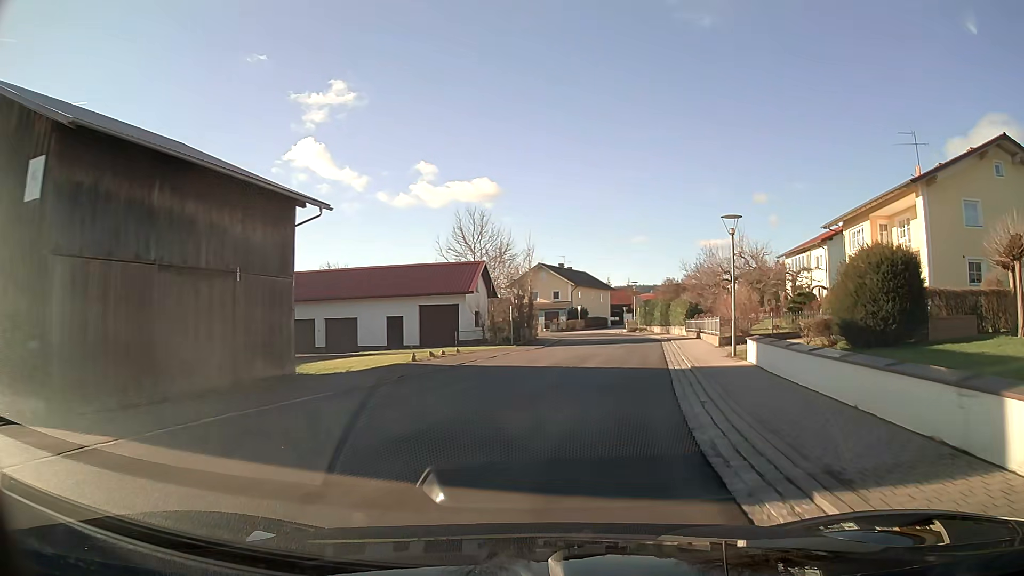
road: secondary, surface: asphalt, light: Day
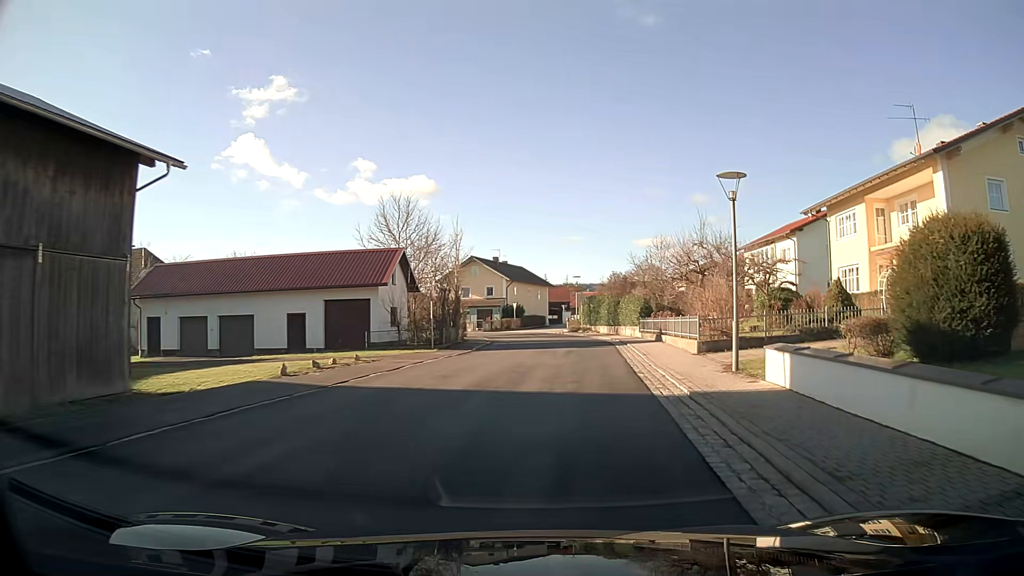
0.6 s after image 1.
(+0.3, +6.7) m; +4°
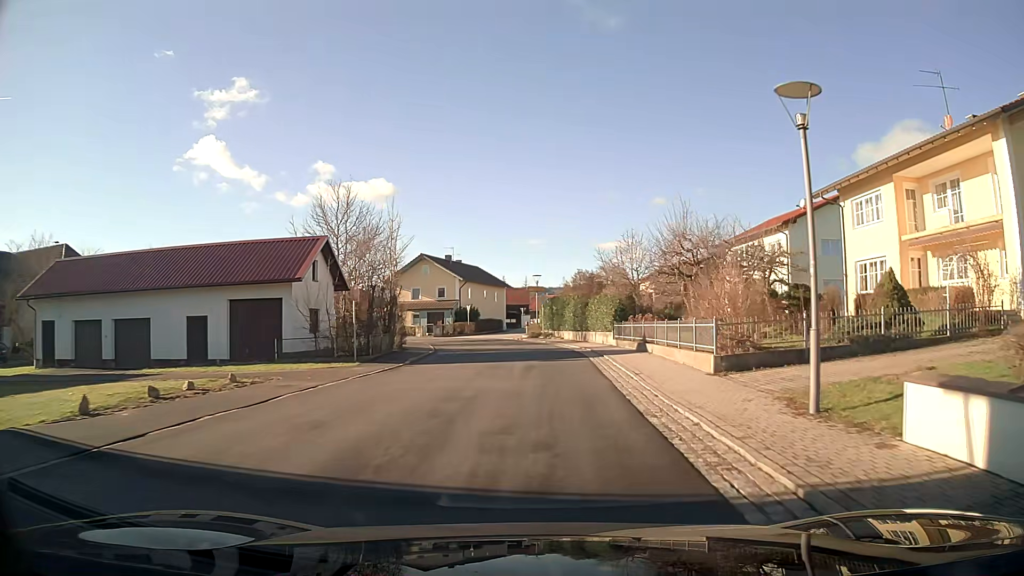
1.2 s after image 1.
(+0.2, +6.7) m; +3°
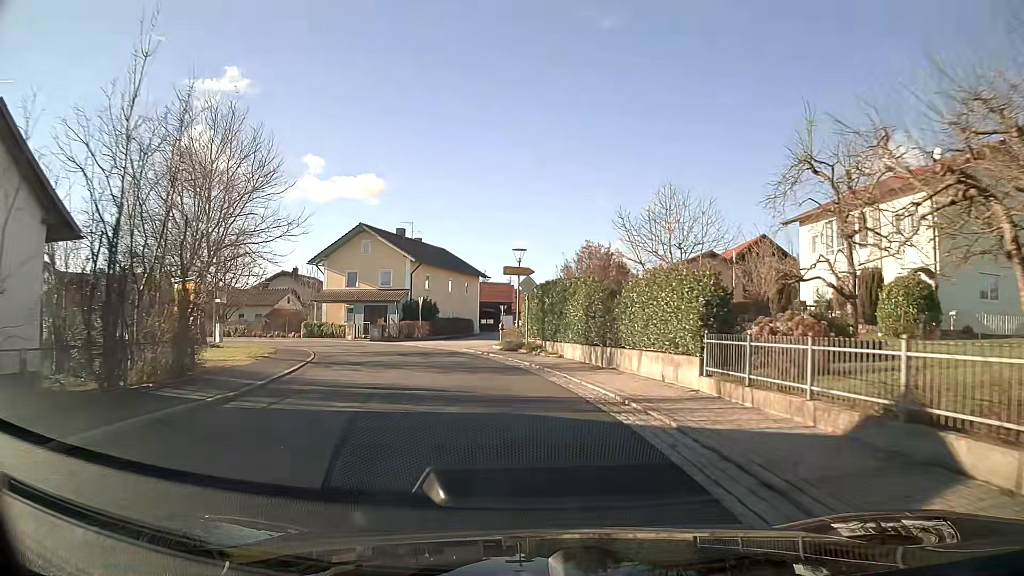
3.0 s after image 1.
(+0.2, +19.8) m; 0°
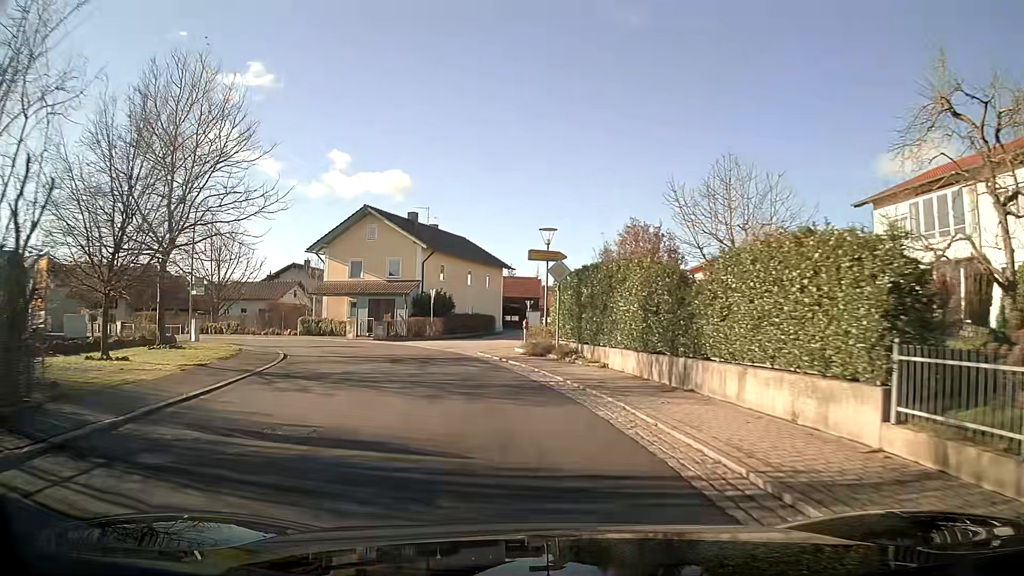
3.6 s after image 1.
(-0.1, +6.2) m; -3°
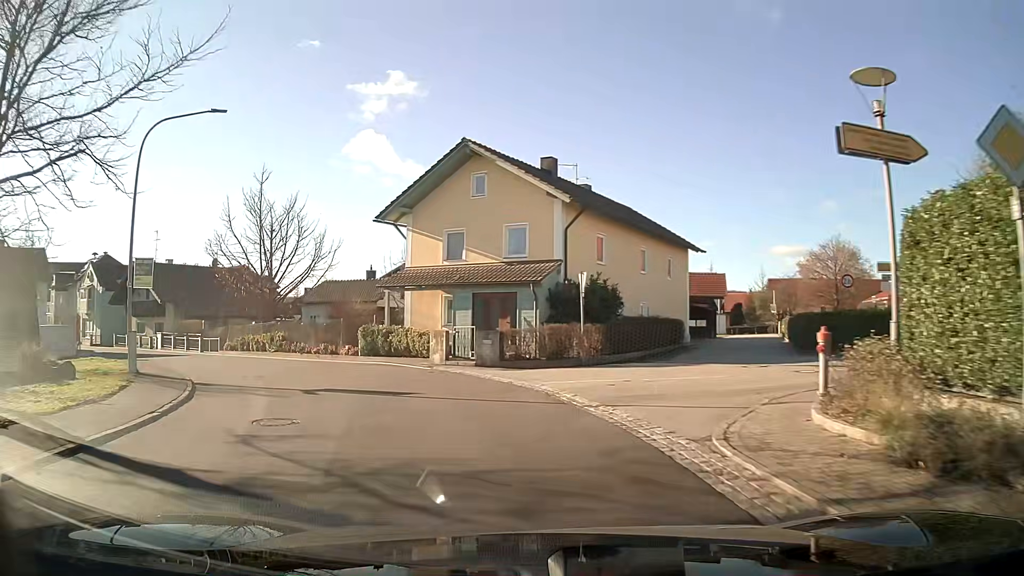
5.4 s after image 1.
(-2.0, +17.3) m; -15°
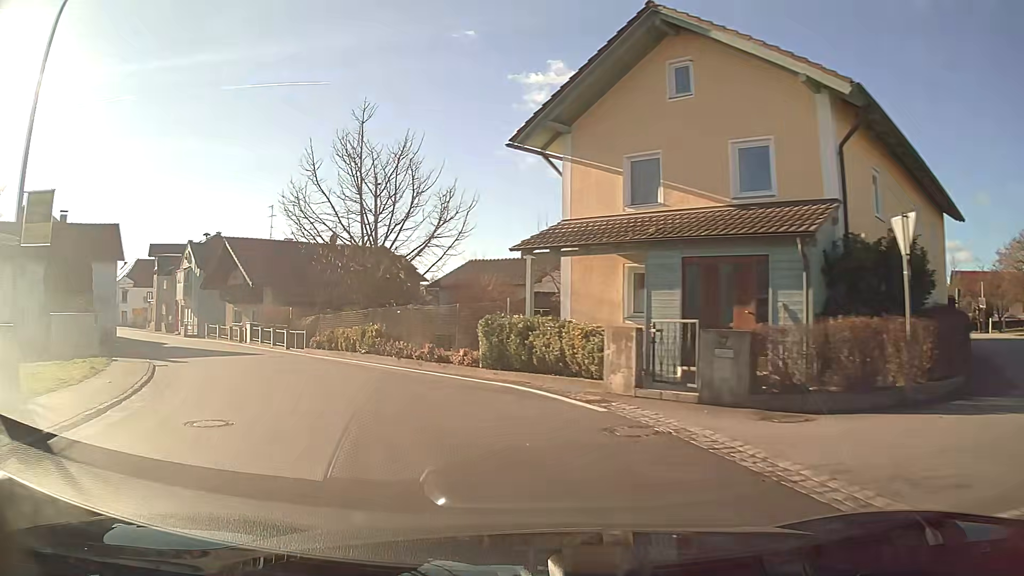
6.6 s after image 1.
(-1.5, +10.9) m; -16°
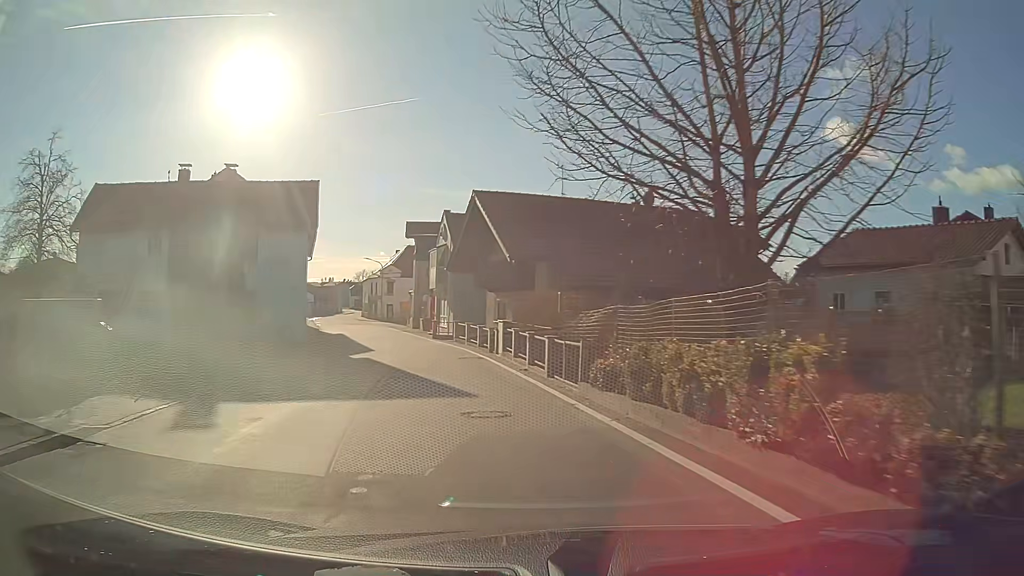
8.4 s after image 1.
(-3.7, +16.0) m; -24°
(-1, +10) (-2, +20) (-4, +30) (-7, +39) (-9, +49) (-12, +59) (-15, +68) (-19, +78) (-22, +87) (-24, +97) m
